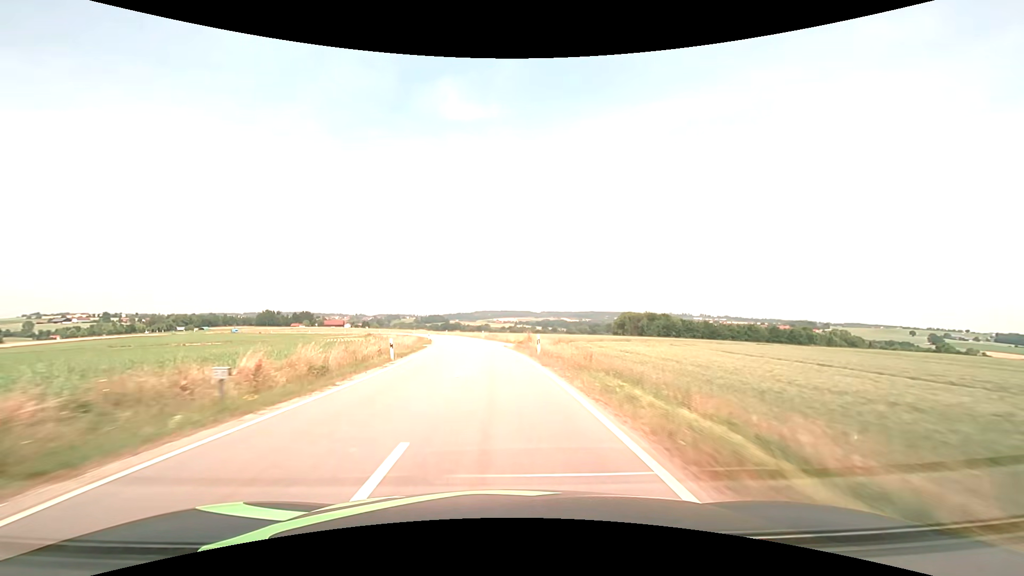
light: Day
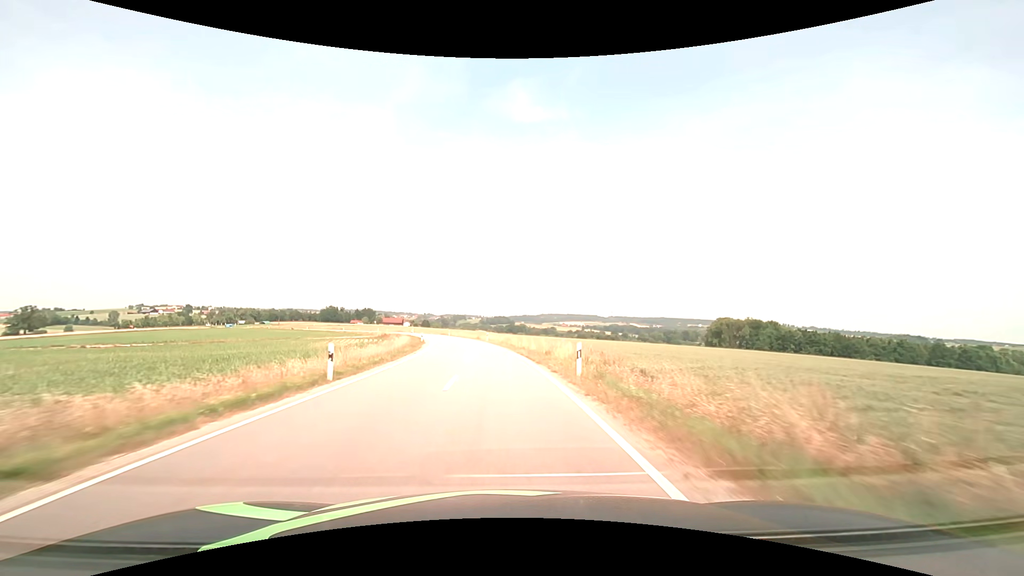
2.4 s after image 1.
(-3.3, +51.8) m; -7°
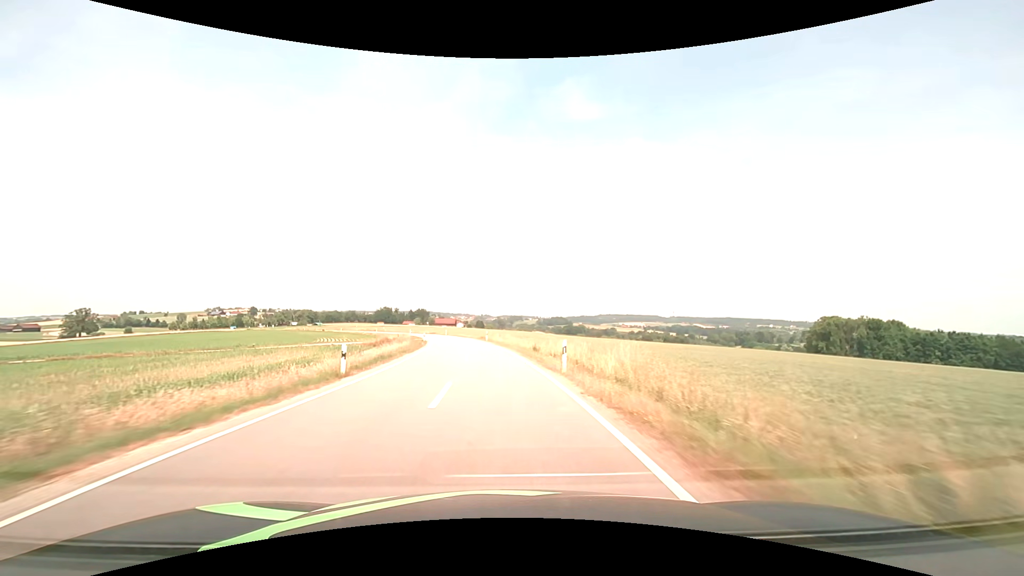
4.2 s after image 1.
(-2.1, +39.0) m; -6°
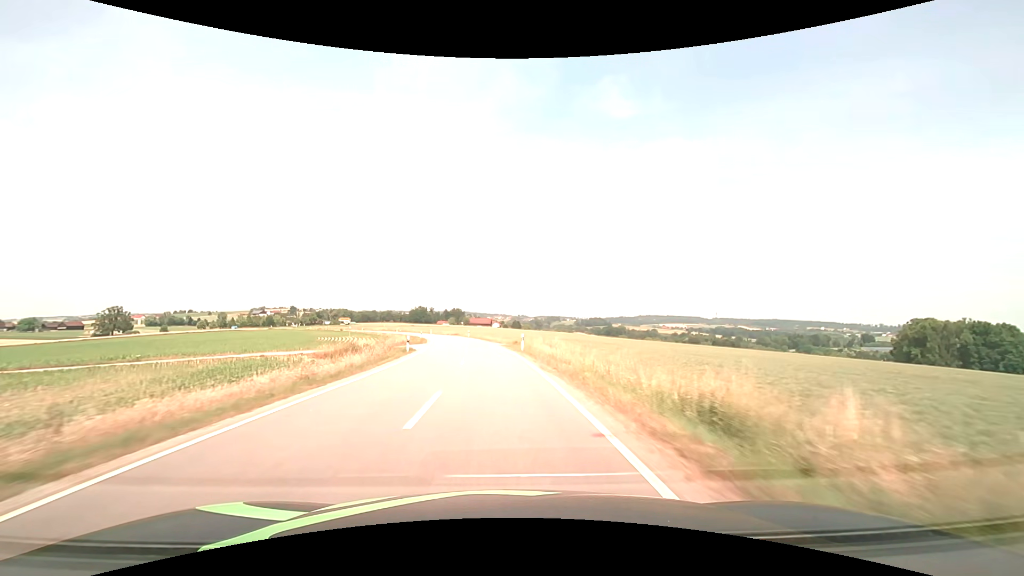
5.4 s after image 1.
(-0.9, +26.1) m; -4°
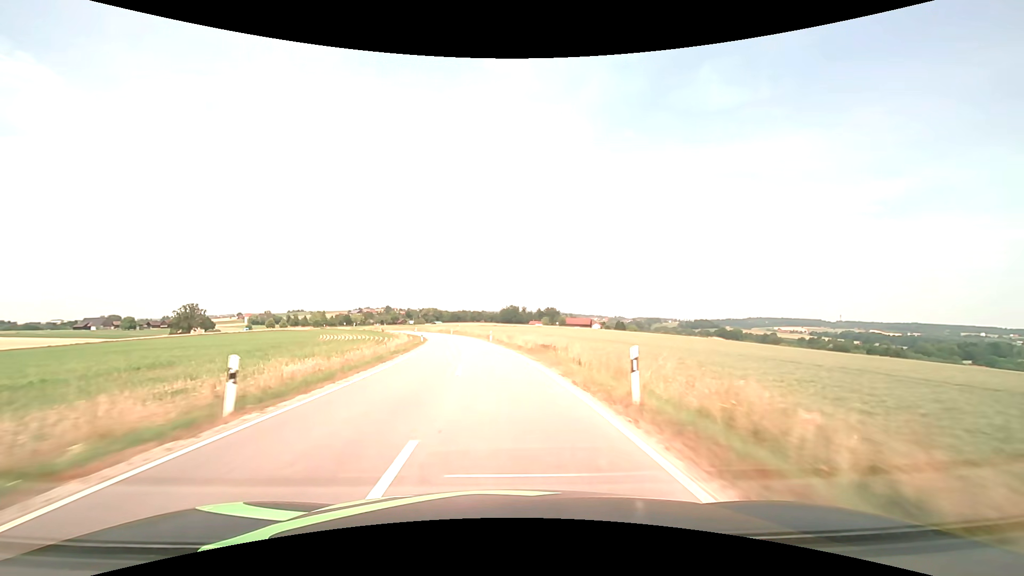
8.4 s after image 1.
(-6.3, +65.4) m; -11°
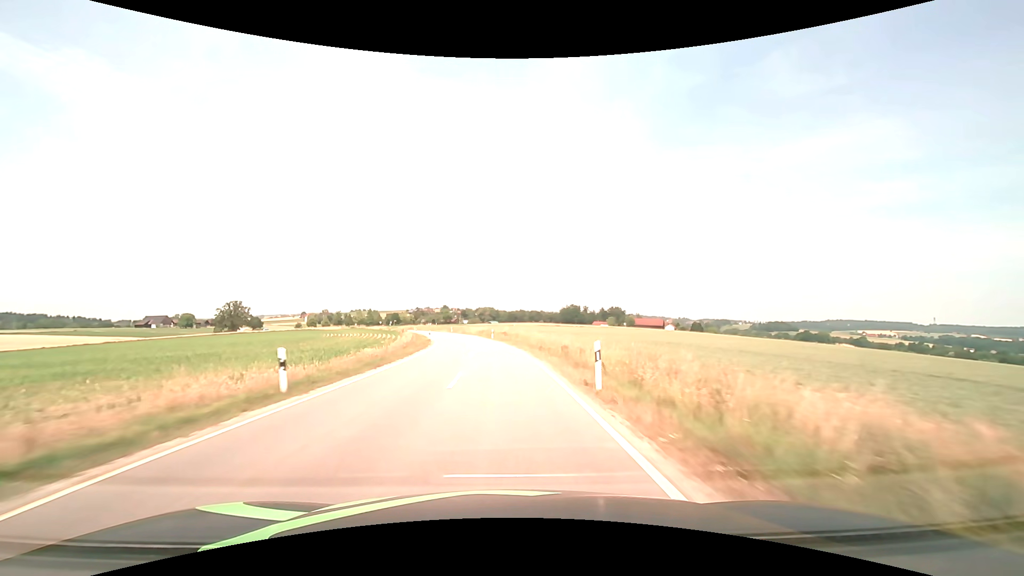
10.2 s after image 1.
(-2.3, +39.5) m; -7°
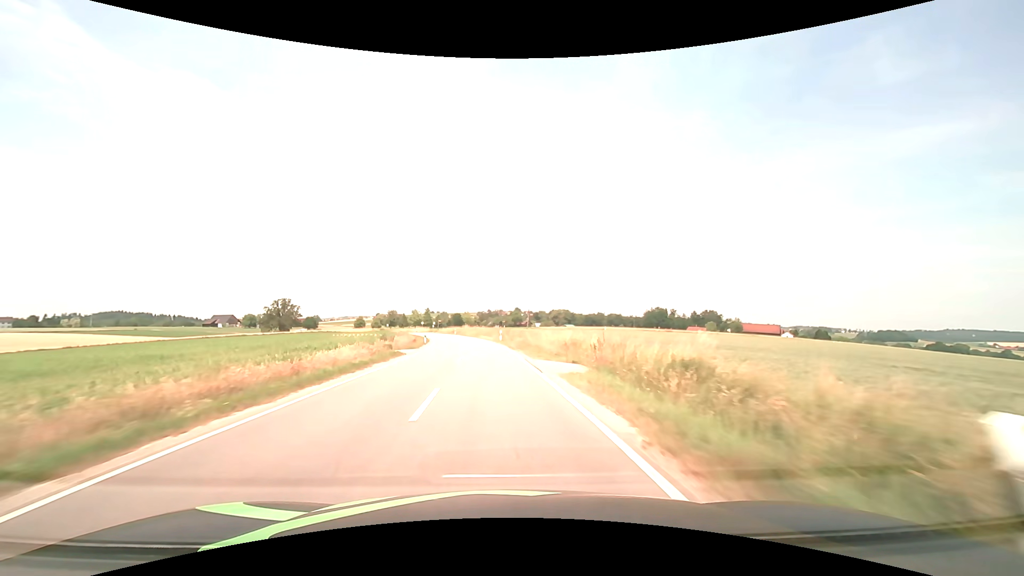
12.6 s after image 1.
(-3.5, +52.6) m; -8°
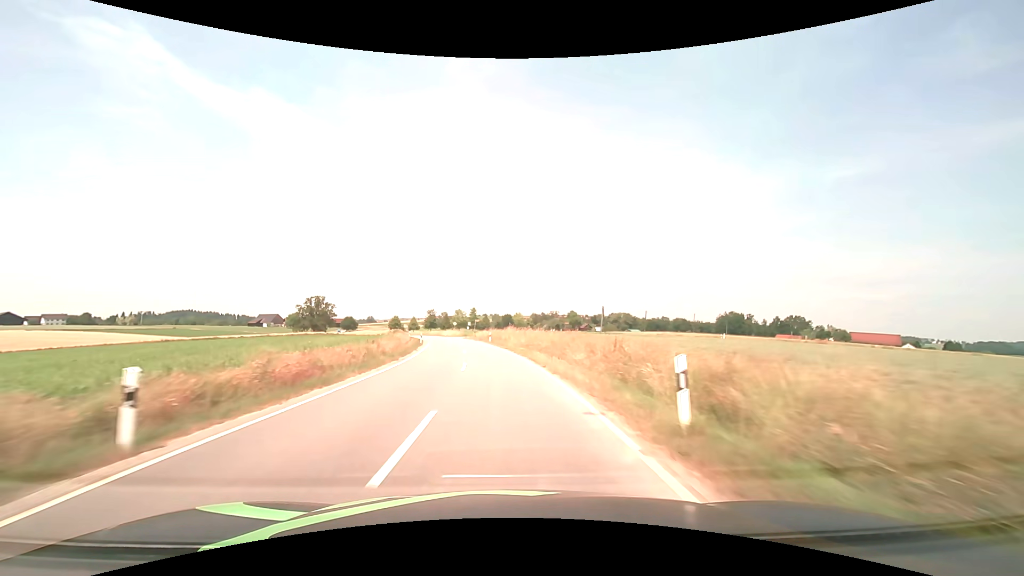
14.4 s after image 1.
(-2.1, +39.5) m; -6°
(0, +10) (-1, +20) (-1, +30) (-2, +40) (-4, +50) (-5, +60) (-7, +69) (-9, +79) (-12, +89) (-15, +99) m
